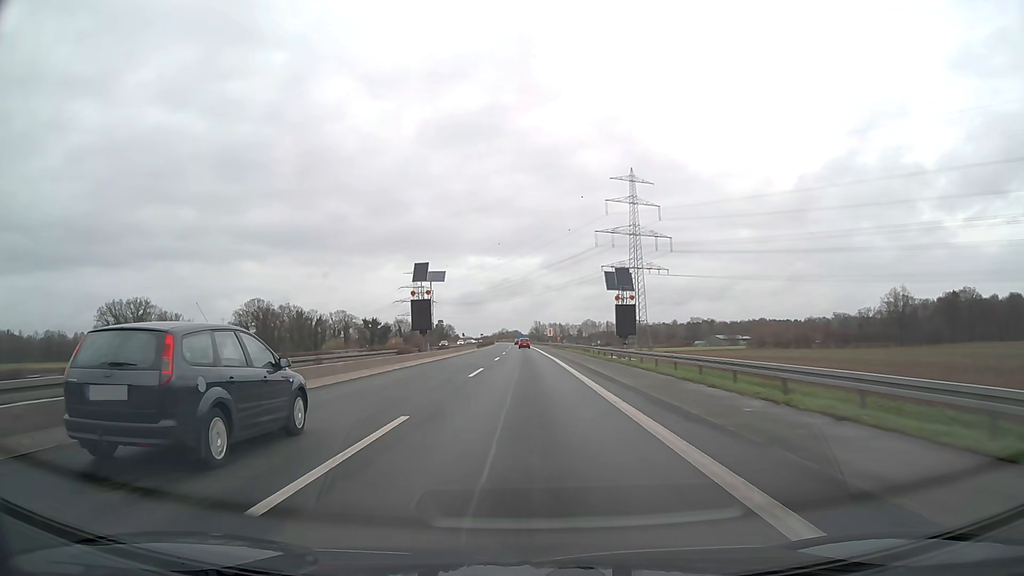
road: motorway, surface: asphalt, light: Day
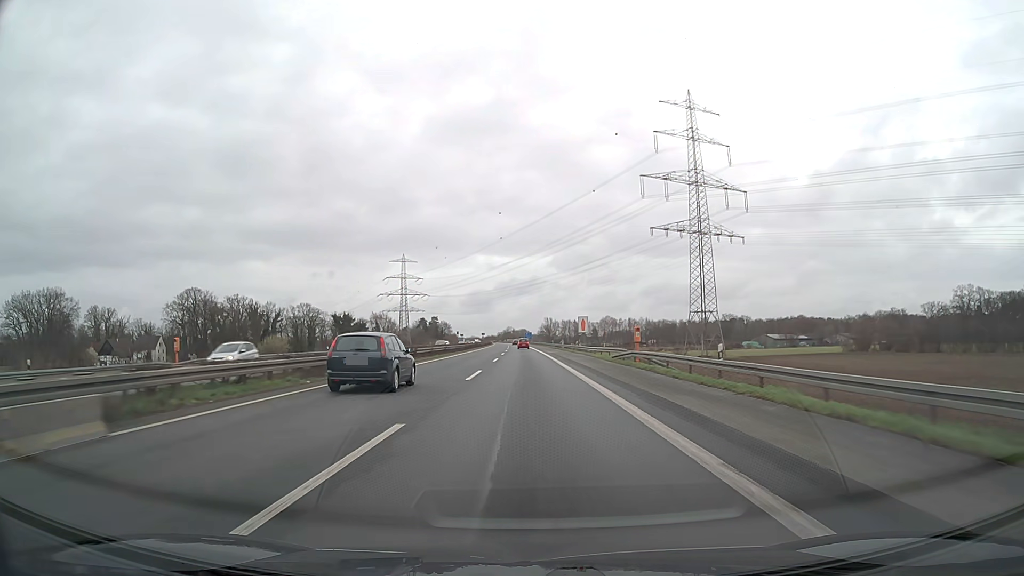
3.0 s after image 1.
(-0.6, +78.9) m; -1°
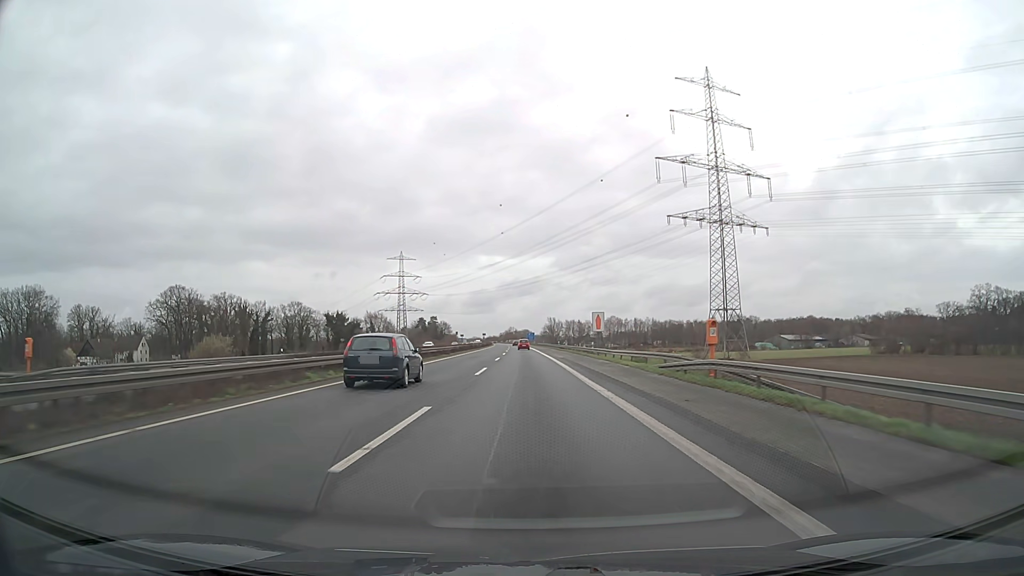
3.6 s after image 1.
(0.0, +15.8) m; 0°
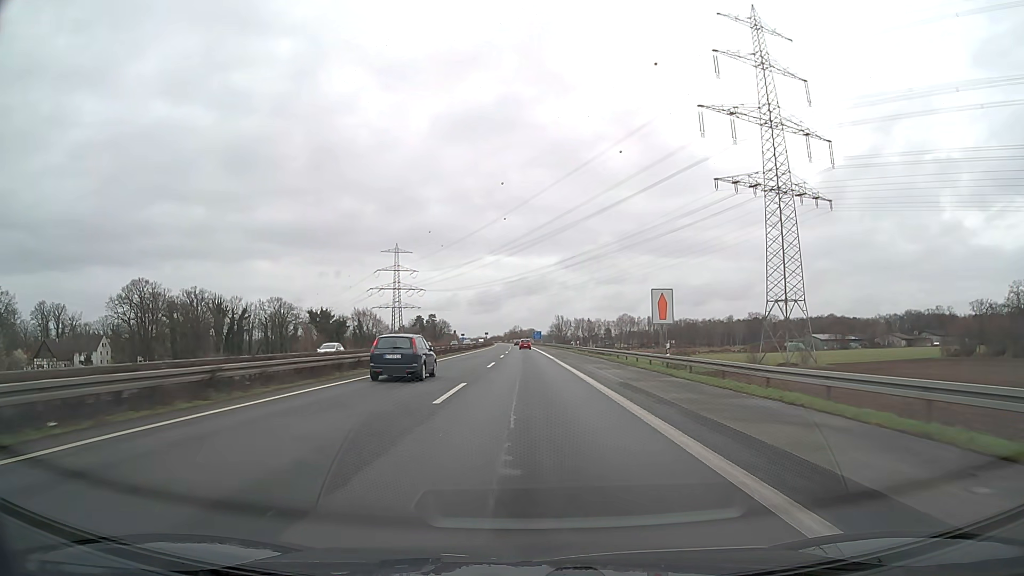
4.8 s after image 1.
(-0.1, +31.6) m; -1°
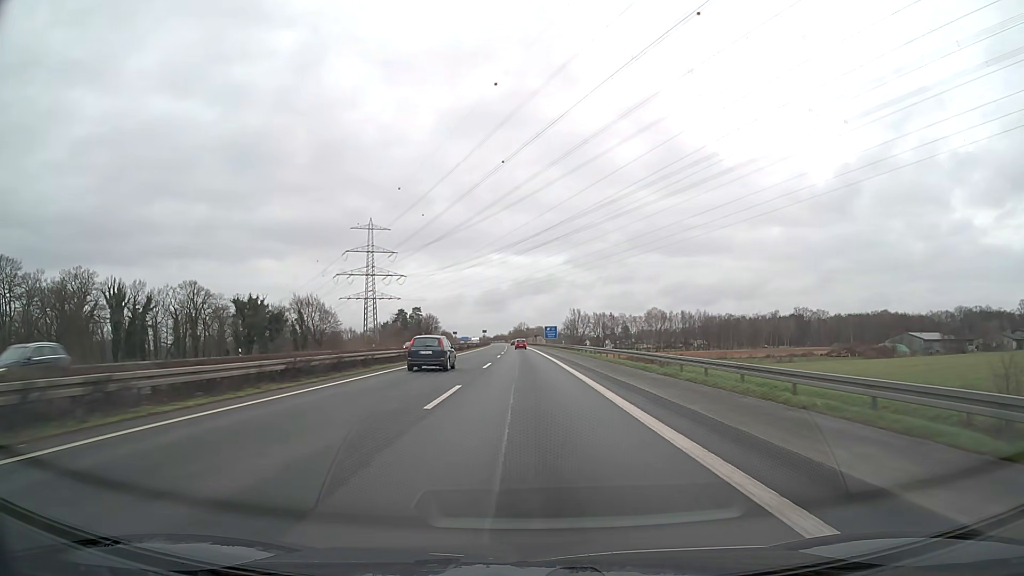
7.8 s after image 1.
(-0.4, +79.0) m; -1°
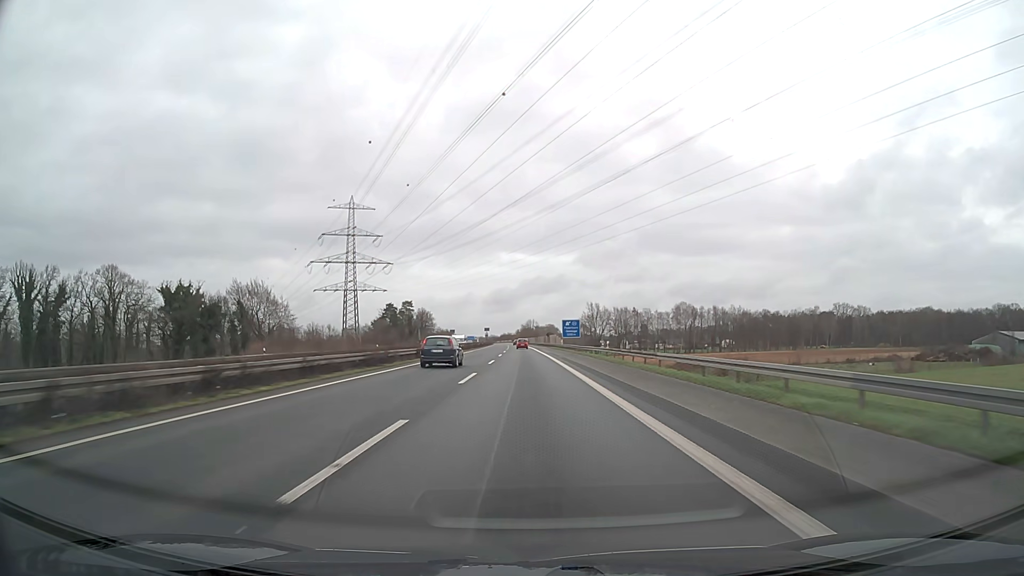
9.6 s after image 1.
(-0.3, +47.4) m; -1°
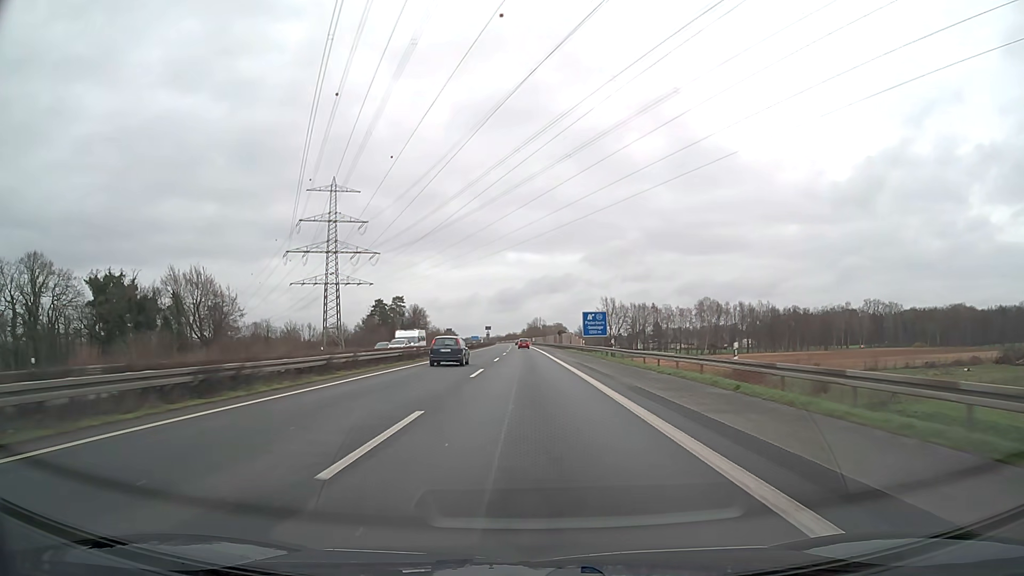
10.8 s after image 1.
(-0.1, +31.6) m; -1°
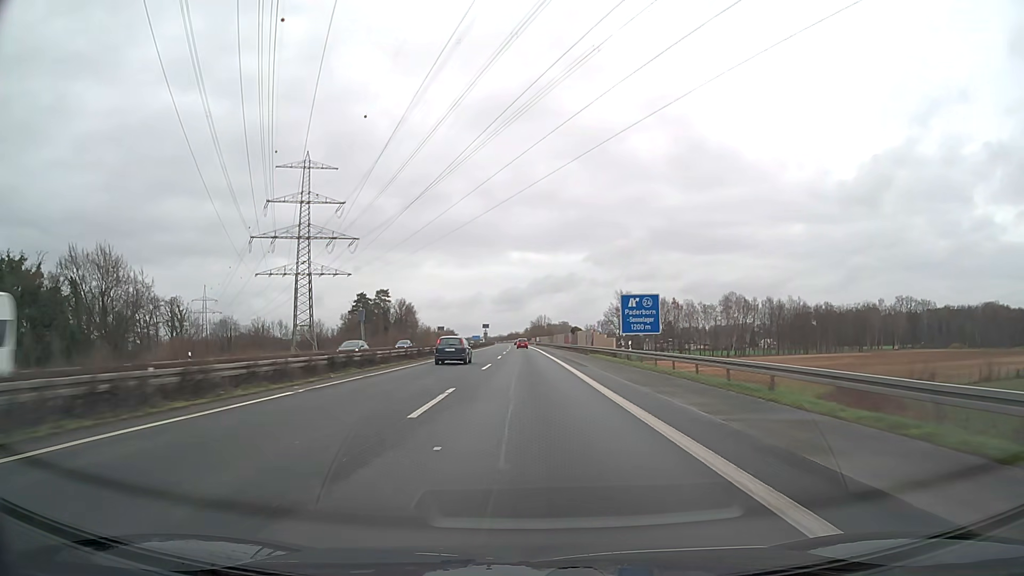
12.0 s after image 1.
(-0.1, +31.6) m; 0°
(0, +10) (0, +20) (0, +30) (0, +40) (0, +50) (0, +60) (-1, +70) (-1, +80) (-1, +90) (-1, +100) m
